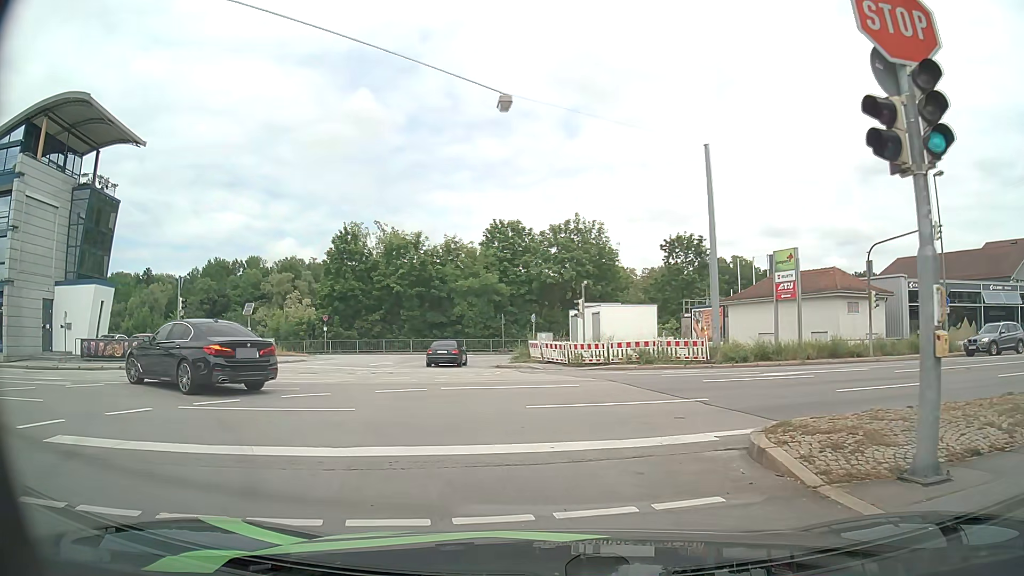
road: tertiary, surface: asphalt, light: Day
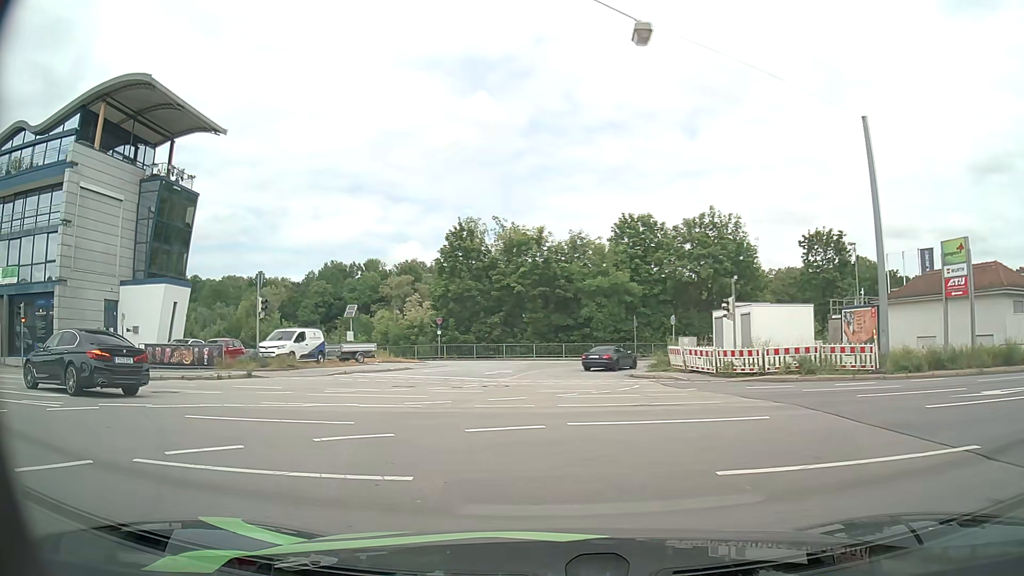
(-0.4, +4.8) m; -9°
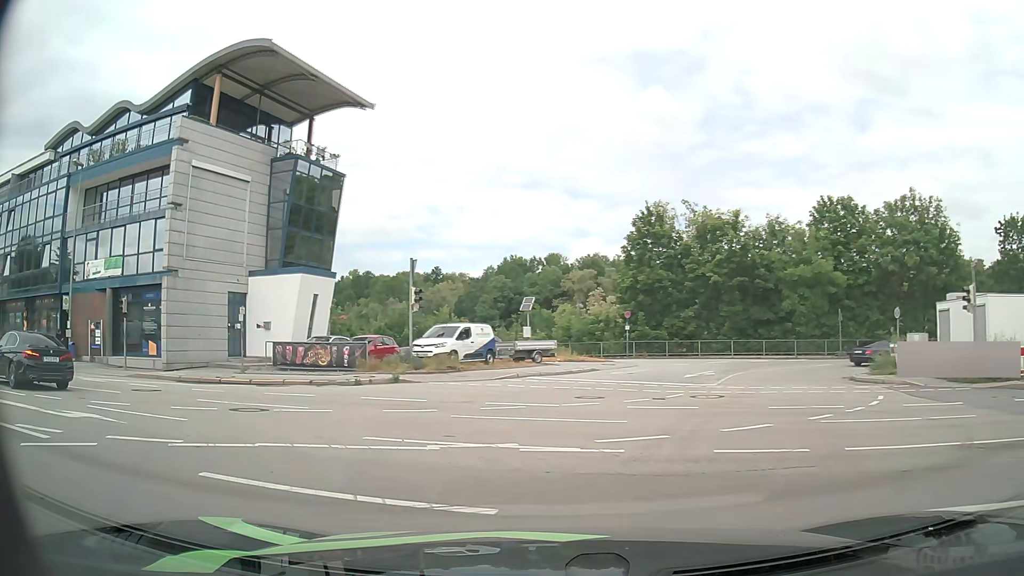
(-0.8, +5.0) m; -17°
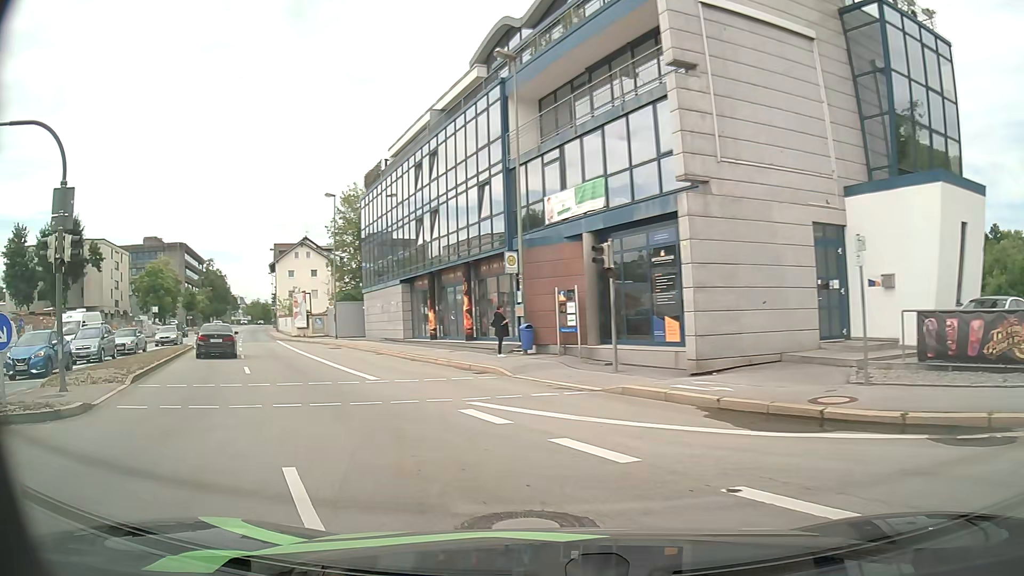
(-5.7, +13.2) m; -48°
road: primary
